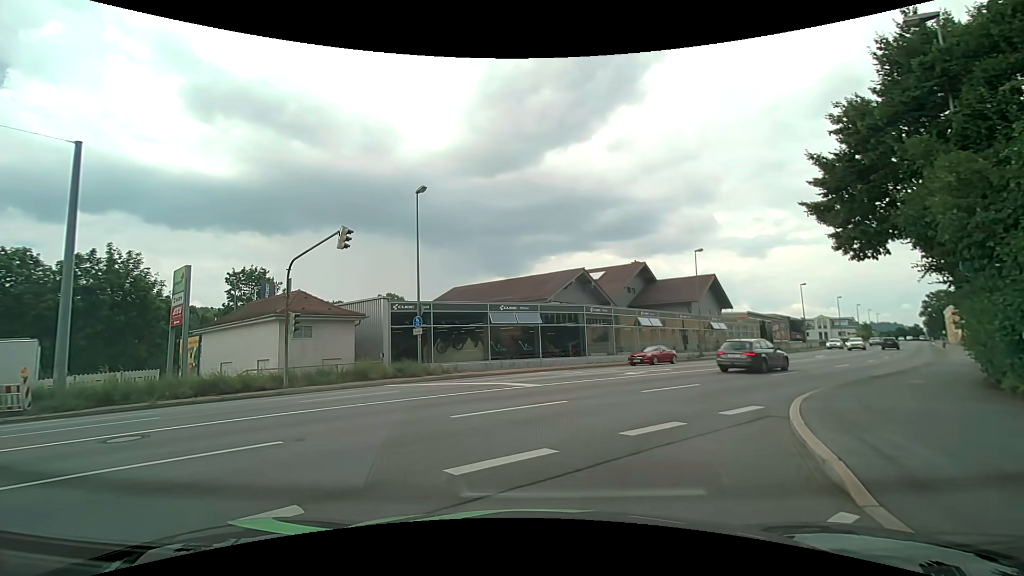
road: tertiary_link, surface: asphalt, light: Day
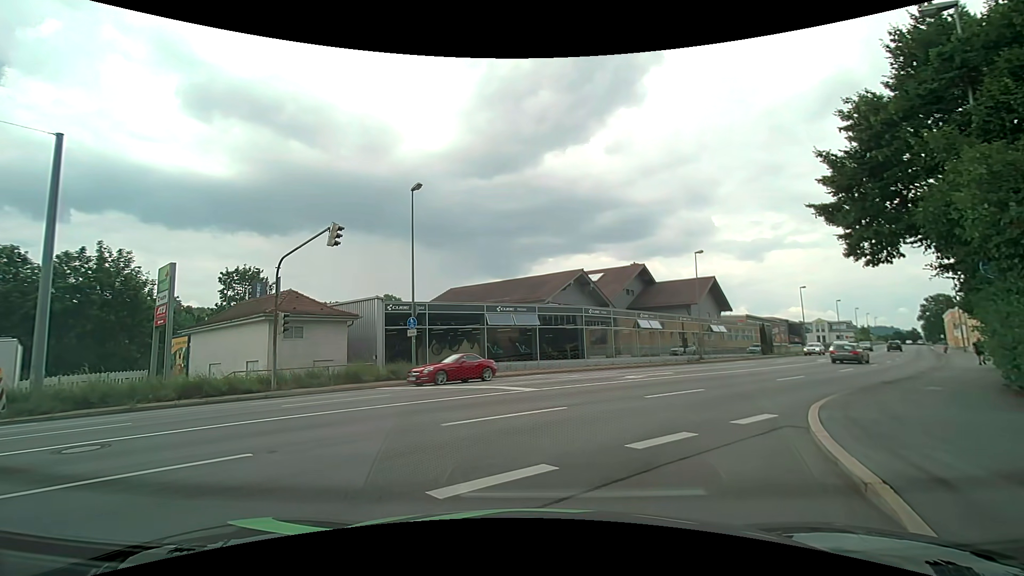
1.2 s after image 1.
(0.0, +0.7) m; 0°
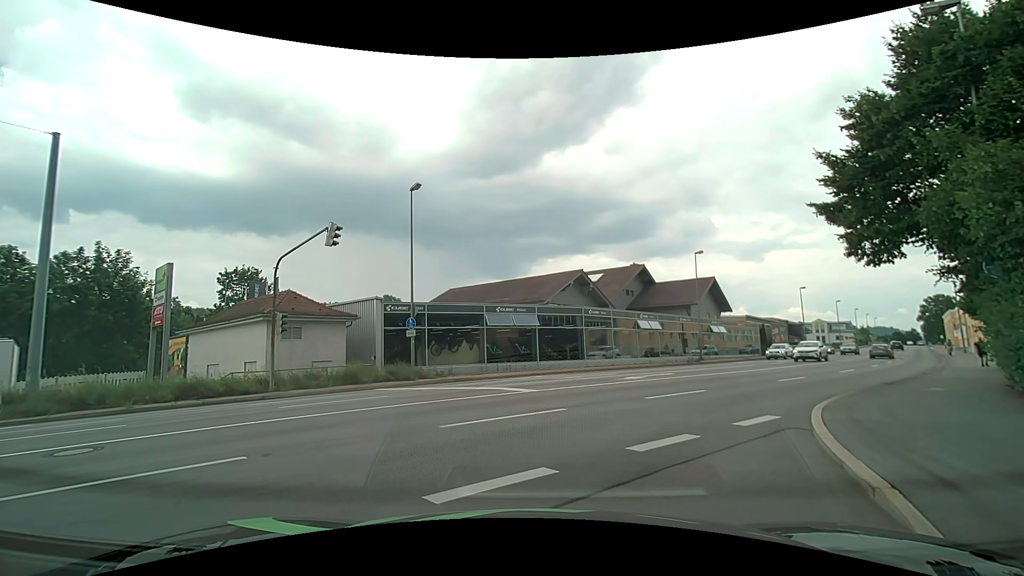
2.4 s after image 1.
(0.0, +0.2) m; 0°
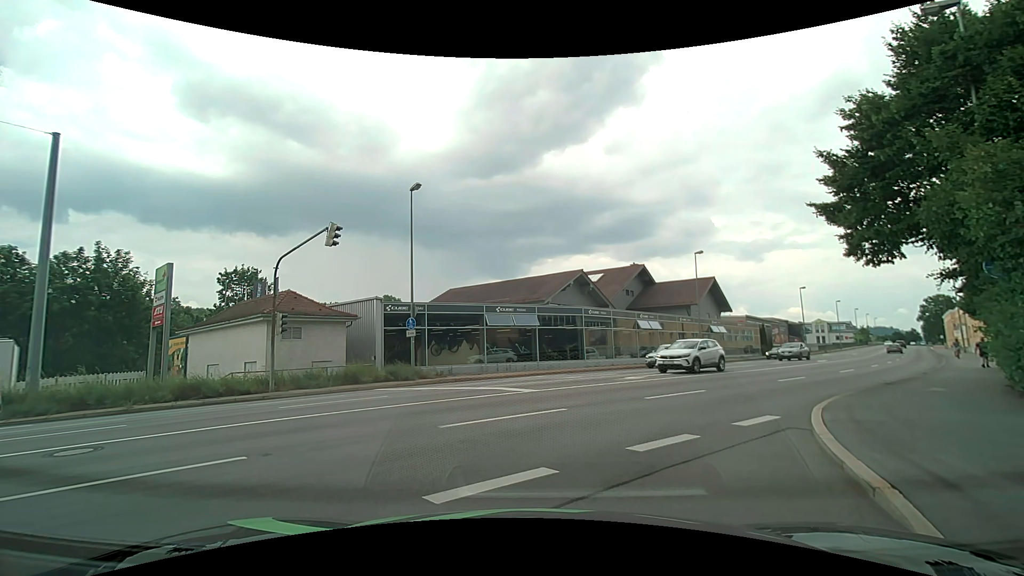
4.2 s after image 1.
(0.0, 0.0) m; 0°
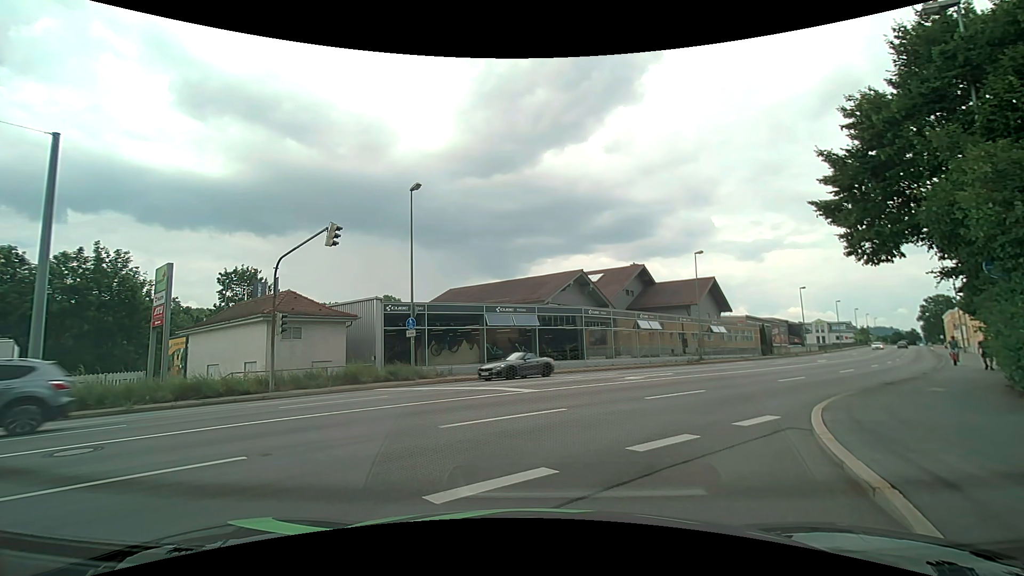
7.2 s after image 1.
(0.0, 0.0) m; 0°
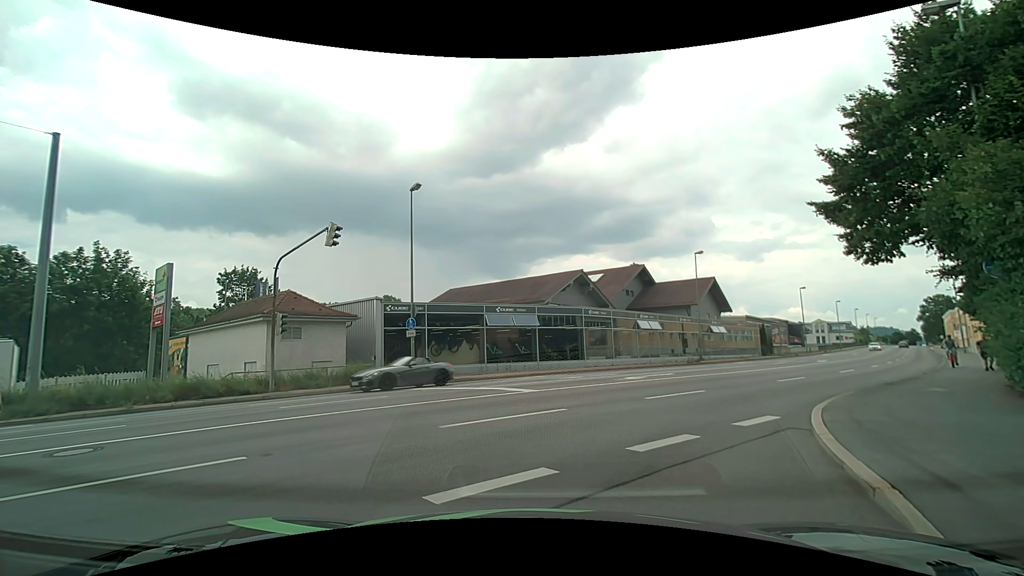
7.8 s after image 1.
(0.0, 0.0) m; 0°
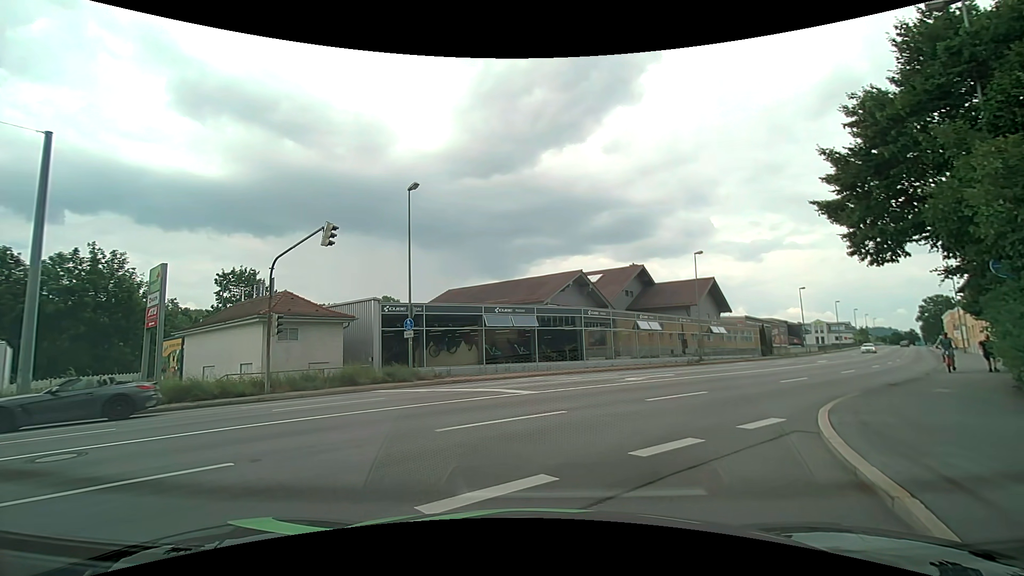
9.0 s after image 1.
(0.0, +0.2) m; 0°
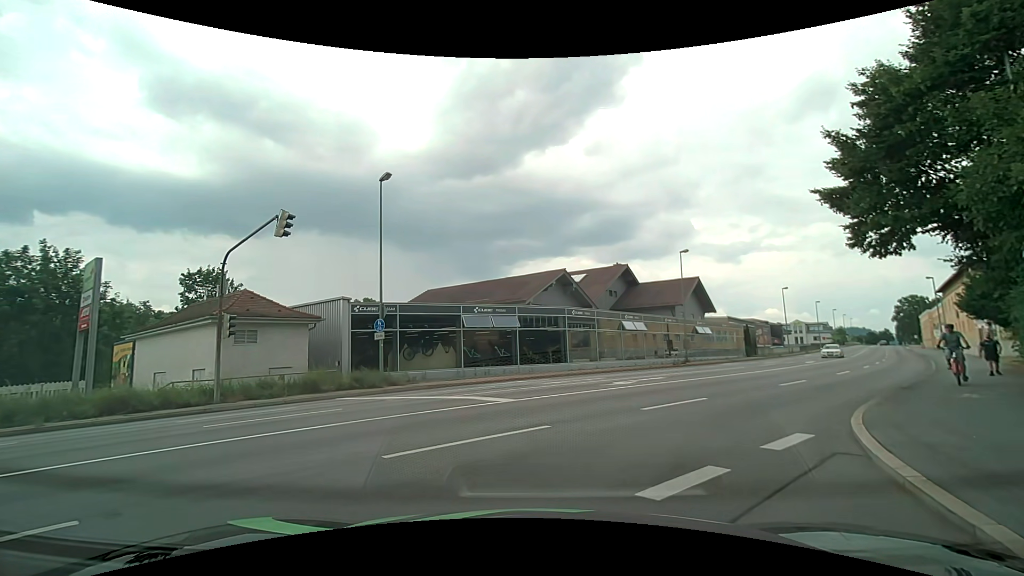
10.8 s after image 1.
(0.0, +1.8) m; -1°
